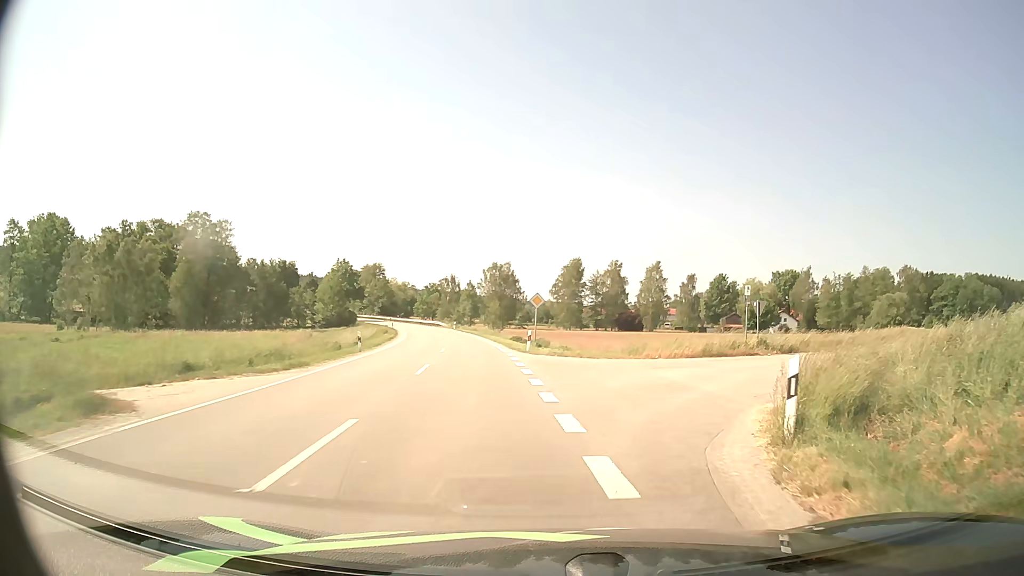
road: secondary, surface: asphalt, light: Day
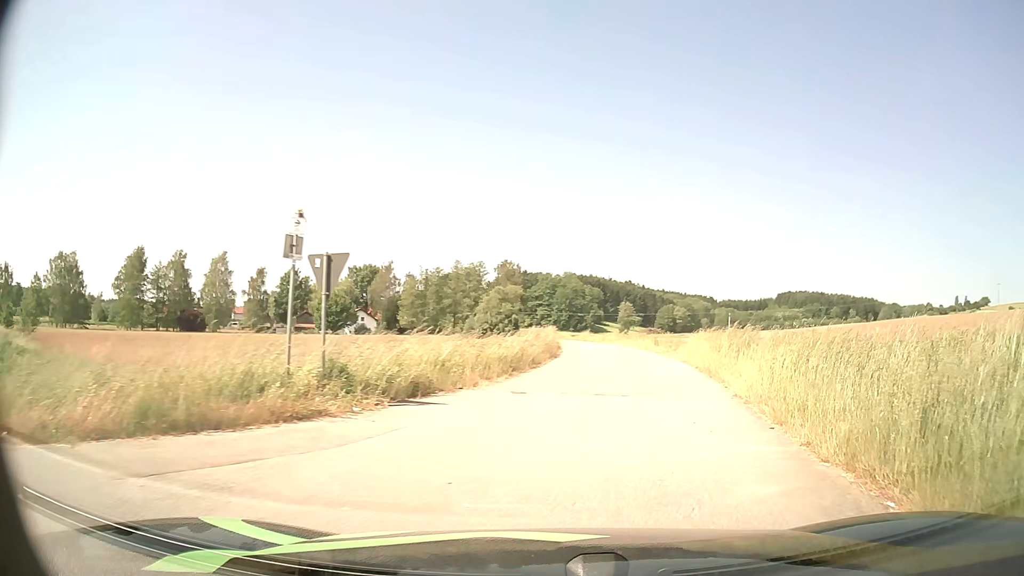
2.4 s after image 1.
(+4.9, +18.3) m; +37°
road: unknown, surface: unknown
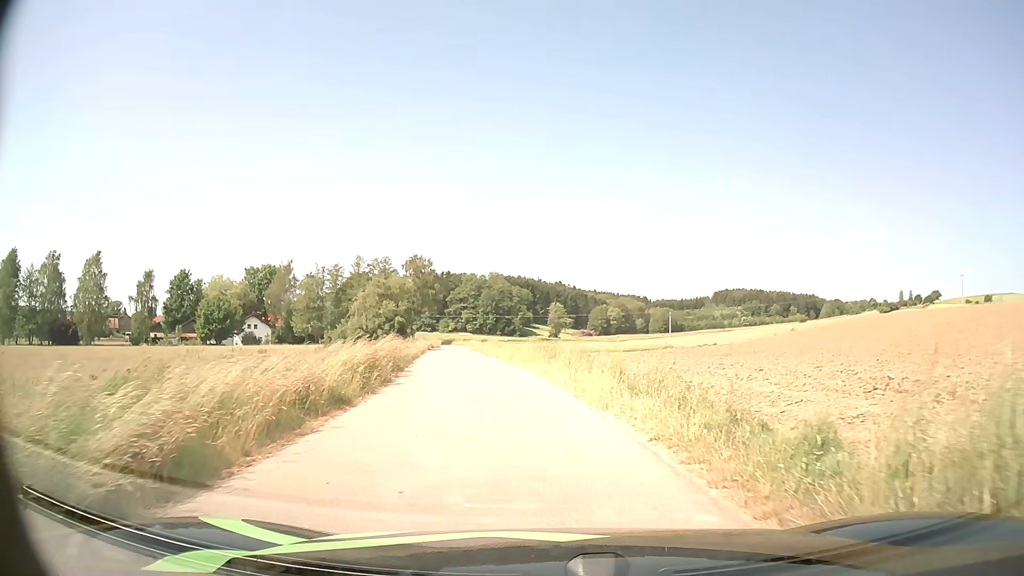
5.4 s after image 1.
(+2.7, +22.5) m; +6°
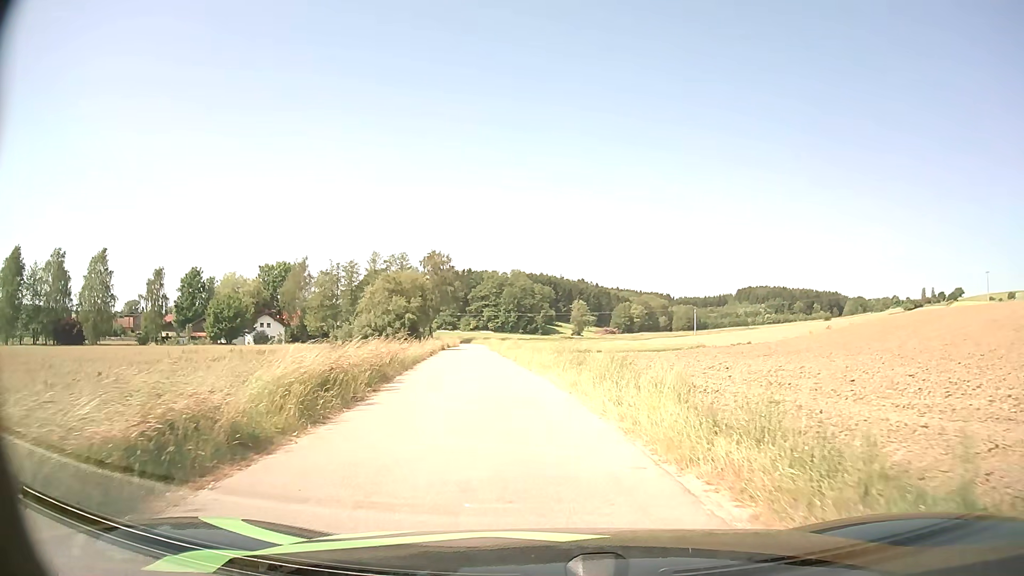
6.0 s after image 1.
(-0.1, +4.6) m; -2°
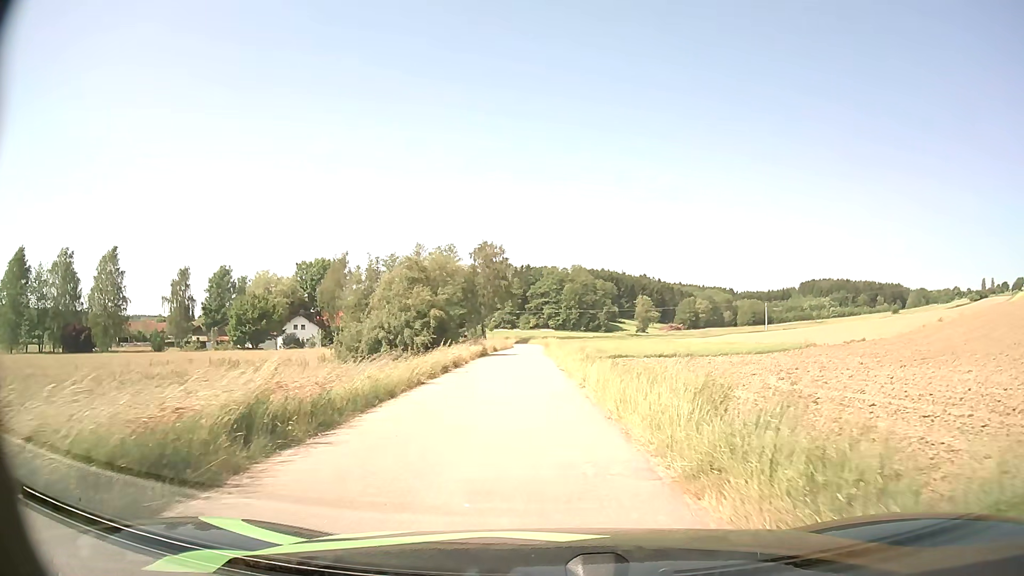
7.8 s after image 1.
(-0.7, +13.6) m; -5°
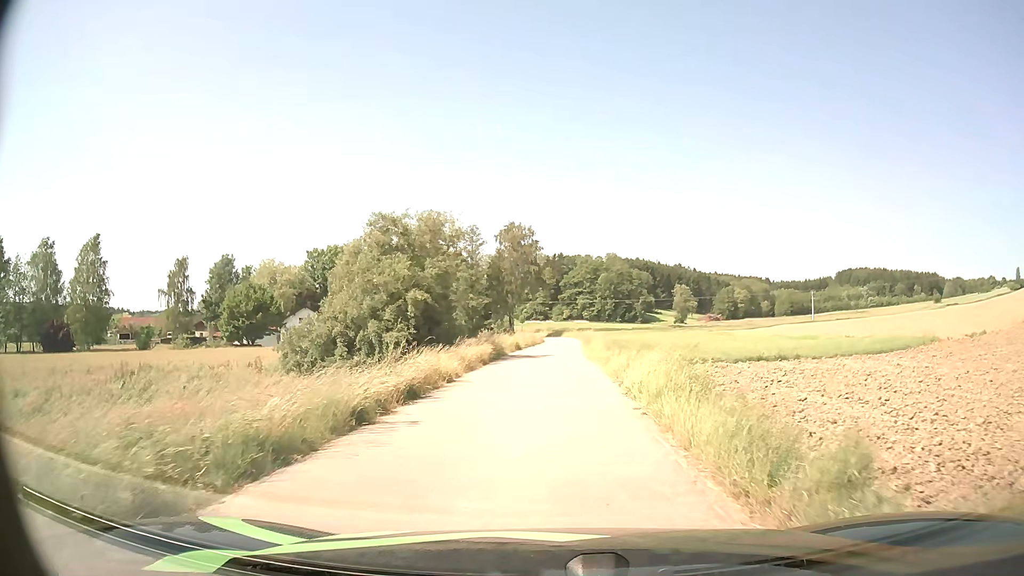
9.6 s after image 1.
(-0.4, +13.6) m; -3°
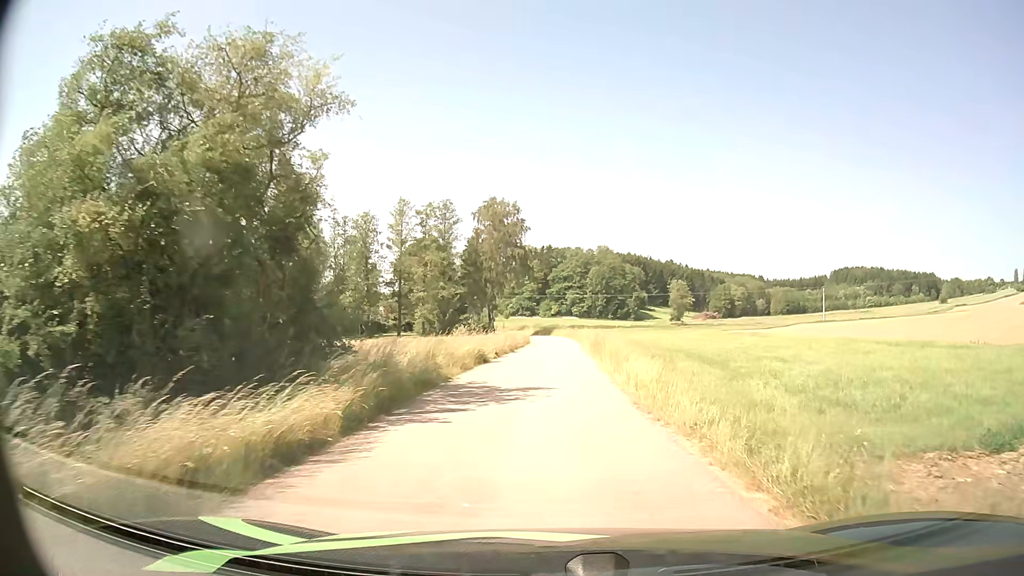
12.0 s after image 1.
(-0.1, +18.5) m; +1°
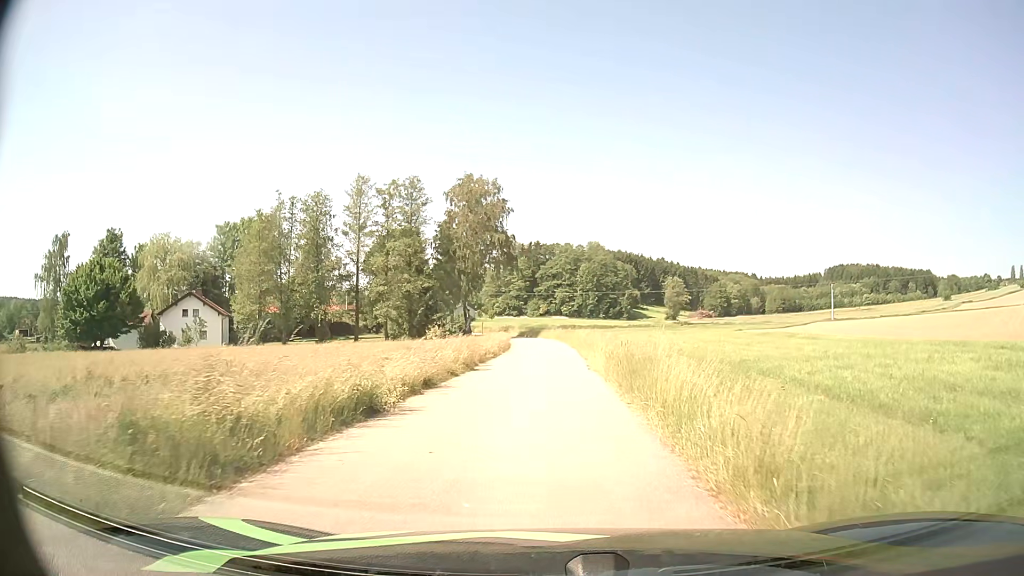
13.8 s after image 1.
(+0.2, +14.4) m; +1°
(0, +10) (0, +20) (0, +30) (0, +40) (0, +50) (0, +60) (-2, +70) (-3, +80) (-6, +89) (-9, +99) m
